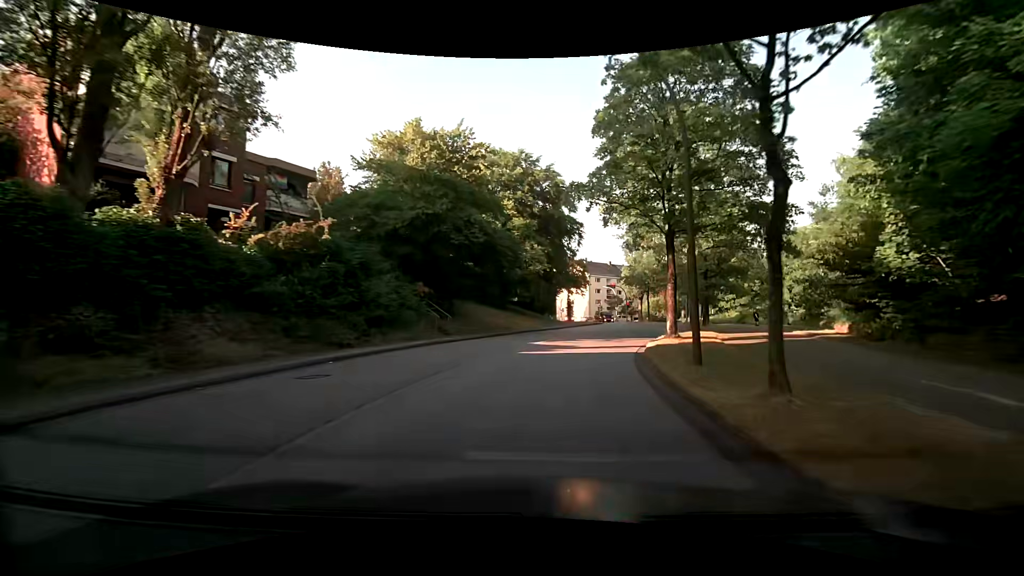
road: tertiary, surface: asphalt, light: Day
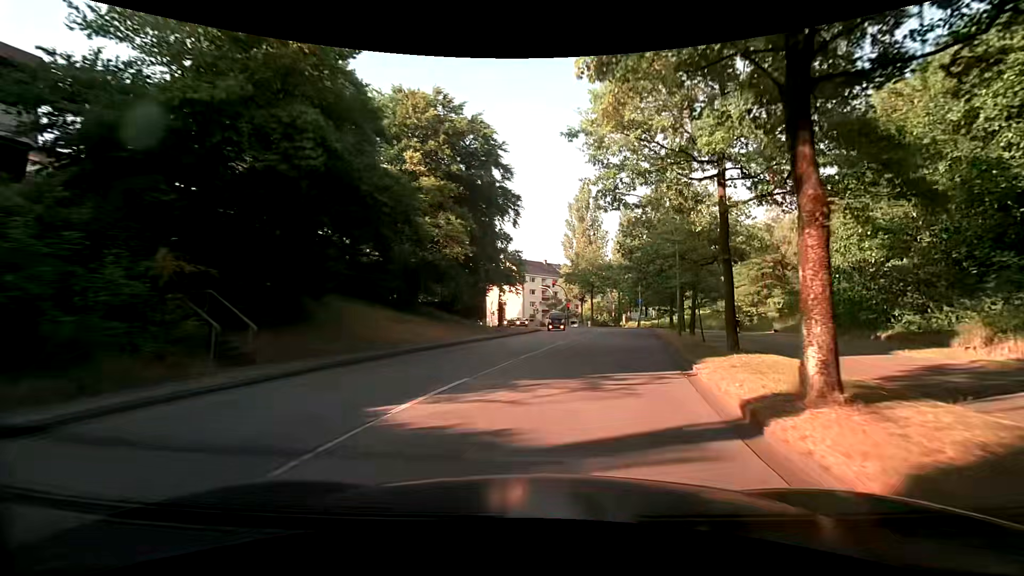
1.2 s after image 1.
(+0.8, +13.9) m; +8°
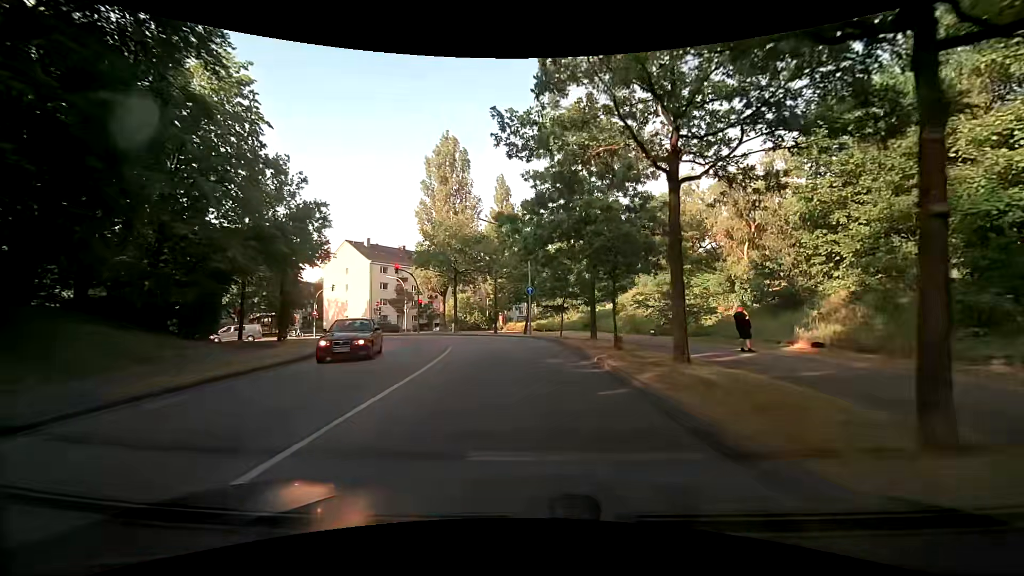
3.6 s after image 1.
(+3.5, +24.4) m; +14°
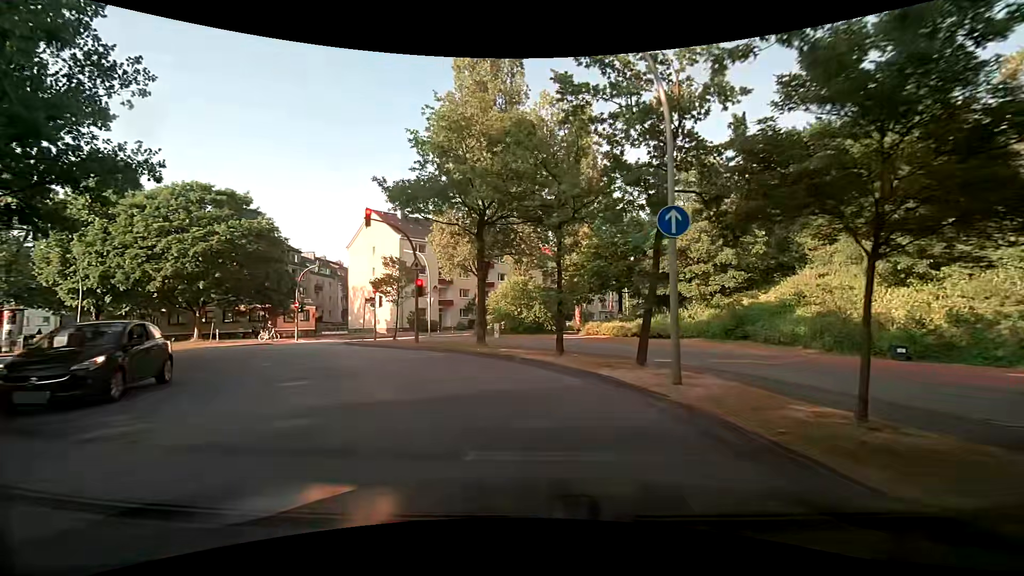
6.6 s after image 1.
(-1.0, +23.7) m; -8°
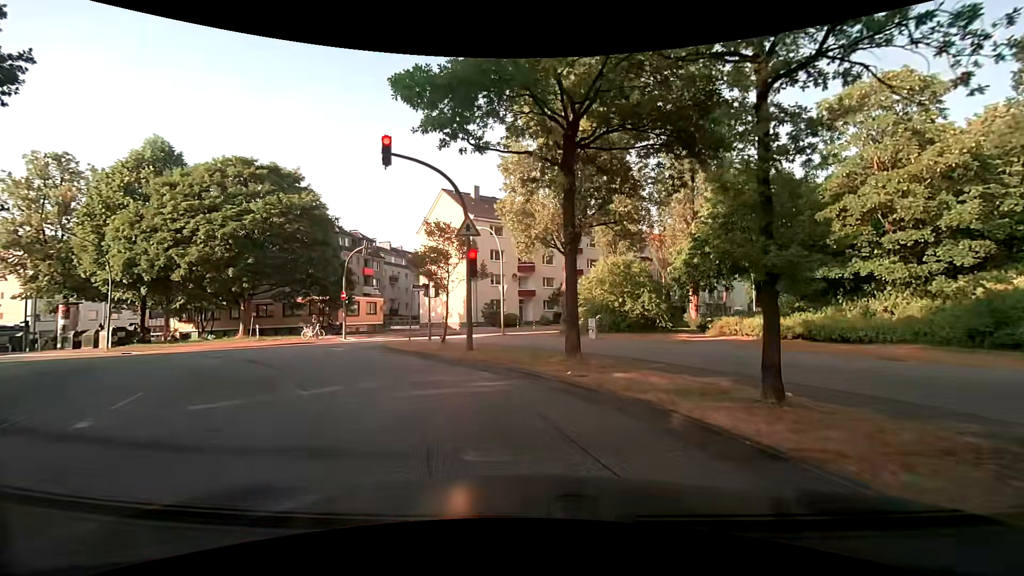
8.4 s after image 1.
(-1.0, +9.6) m; -11°
